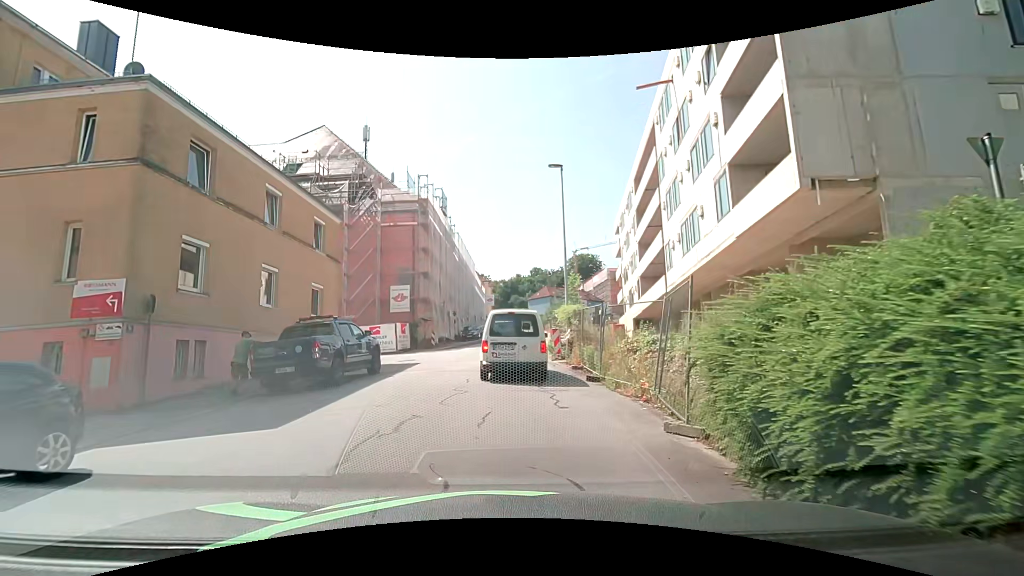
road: residential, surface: asphalt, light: Day
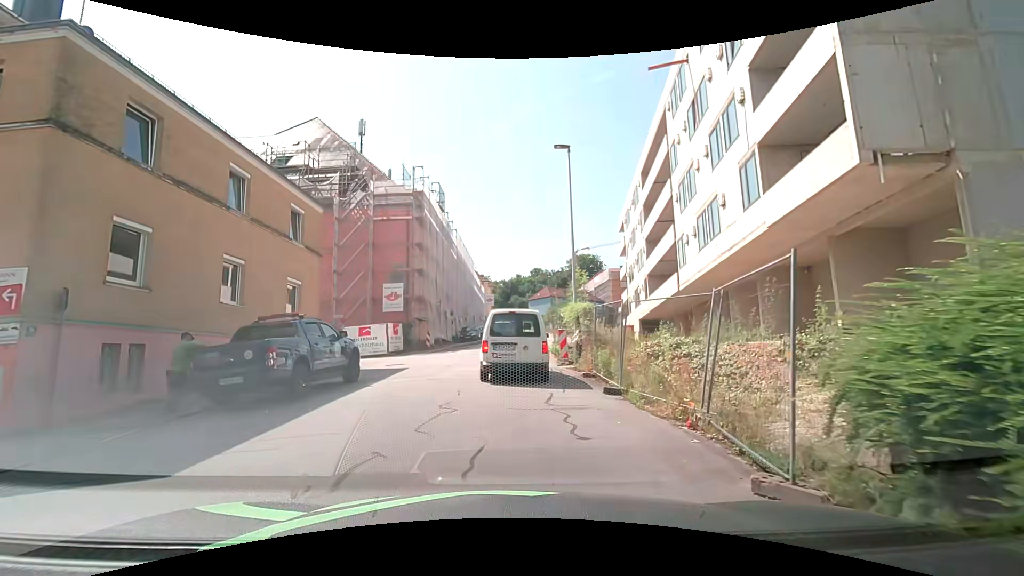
(0.0, +2.4) m; -2°
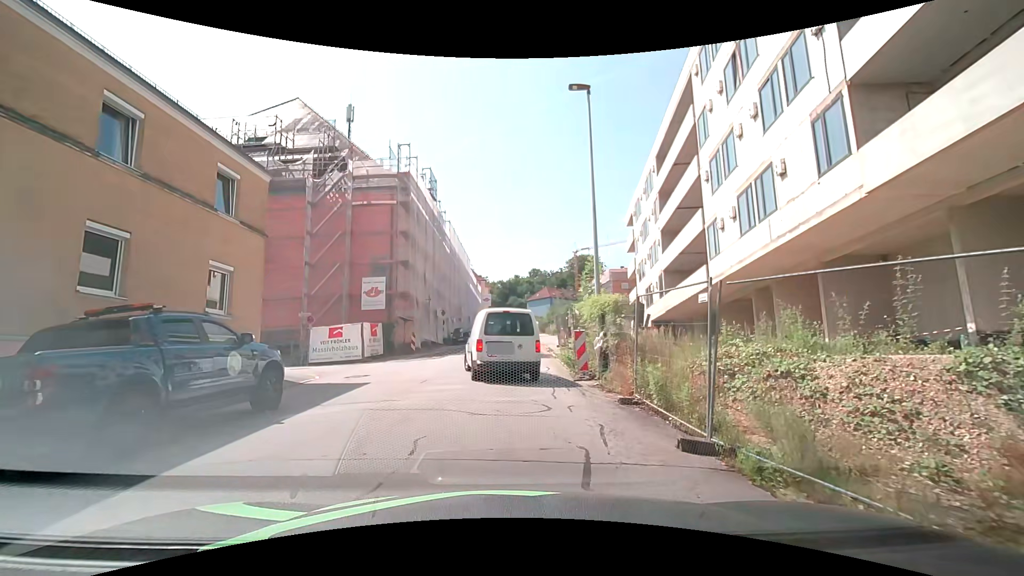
(+0.1, +4.9) m; +1°
